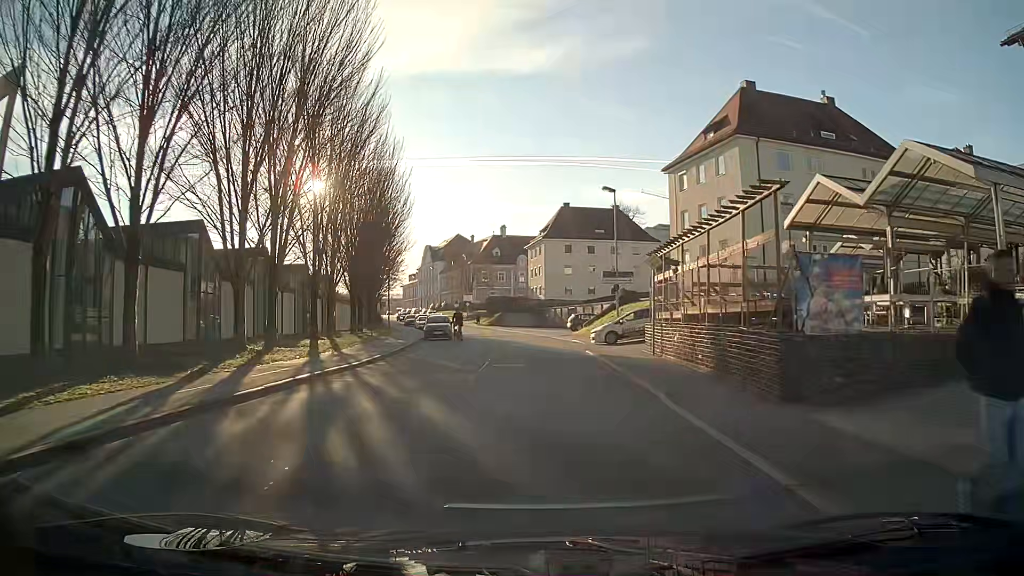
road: tertiary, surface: asphalt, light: Day
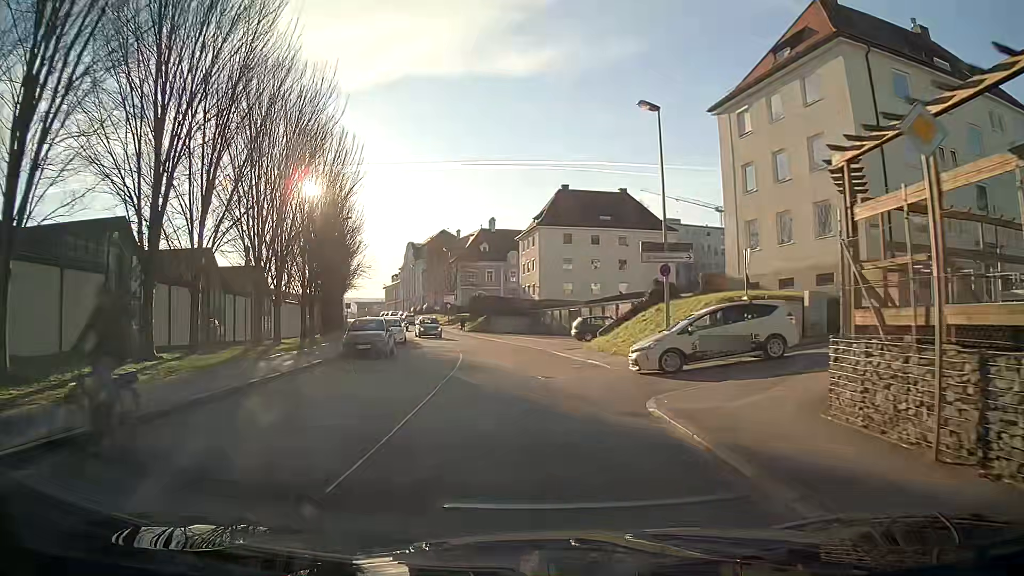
(0.0, +16.0) m; 0°
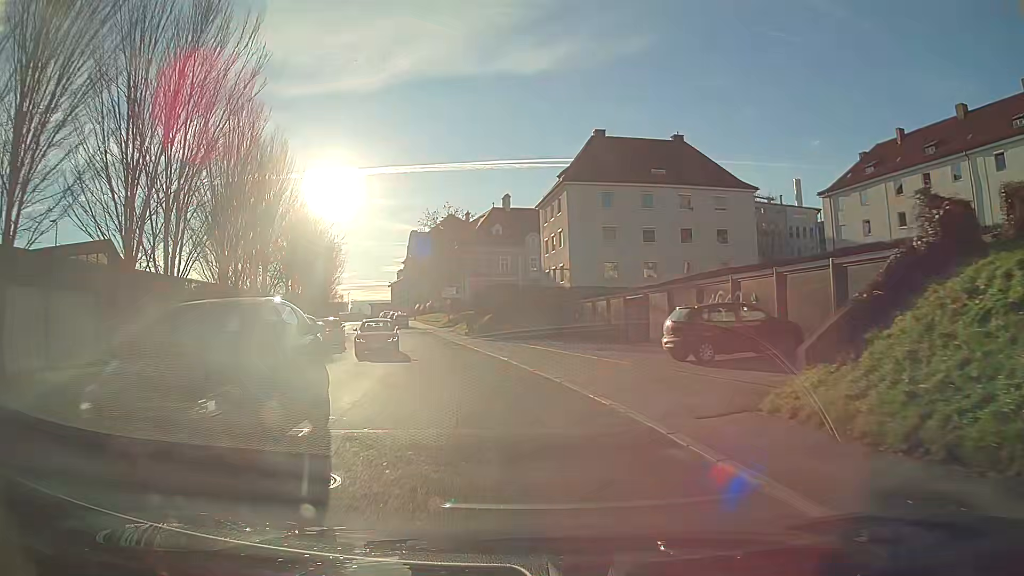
(-0.4, +23.1) m; -3°
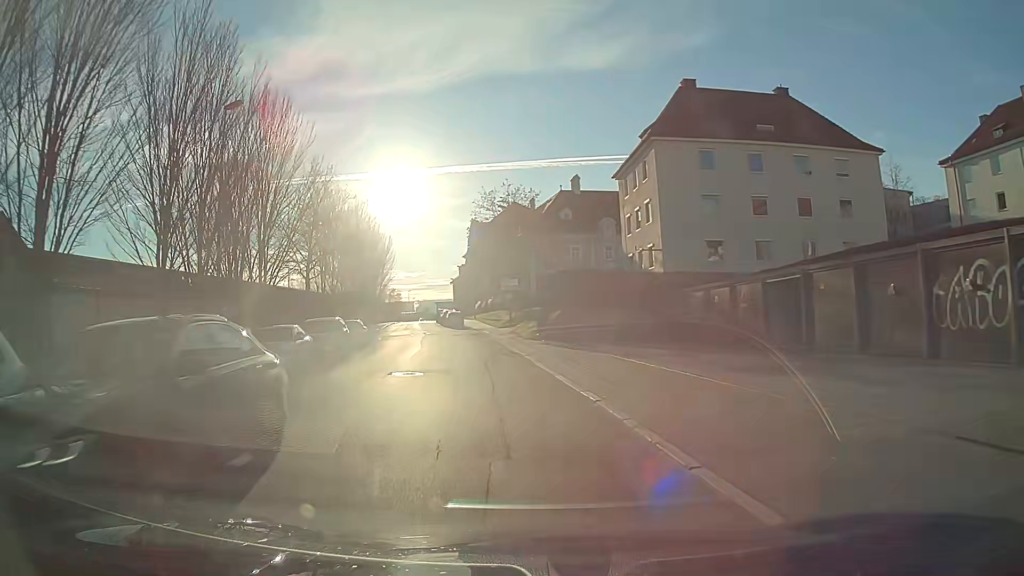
(-0.4, +12.1) m; -5°
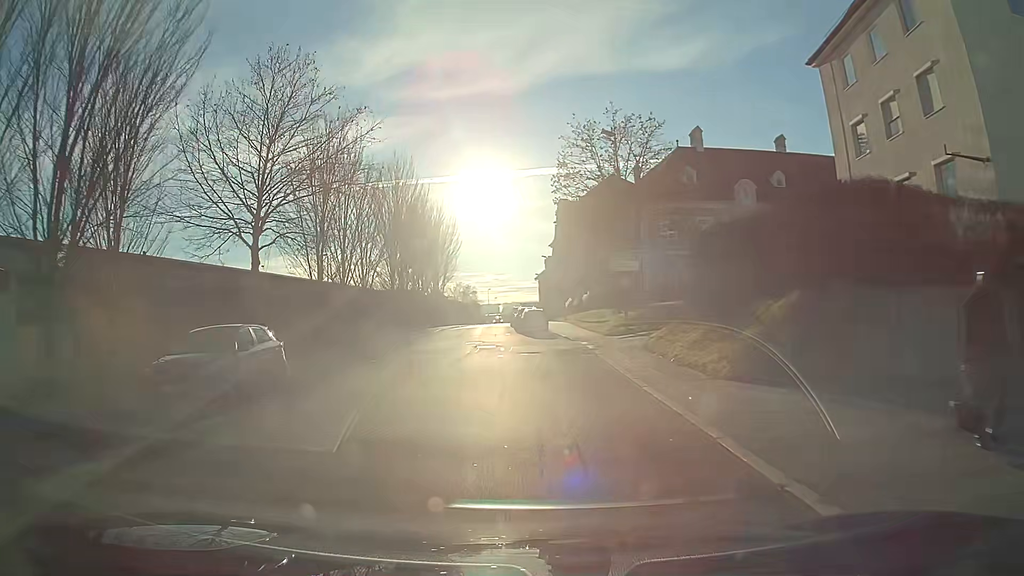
(-1.8, +24.1) m; -7°
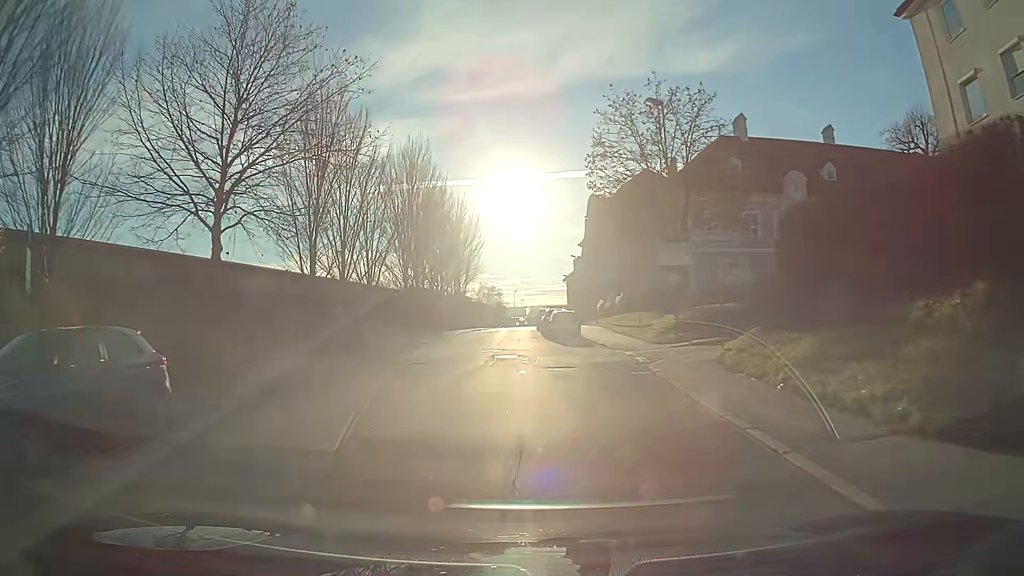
(-0.1, +6.0) m; -2°
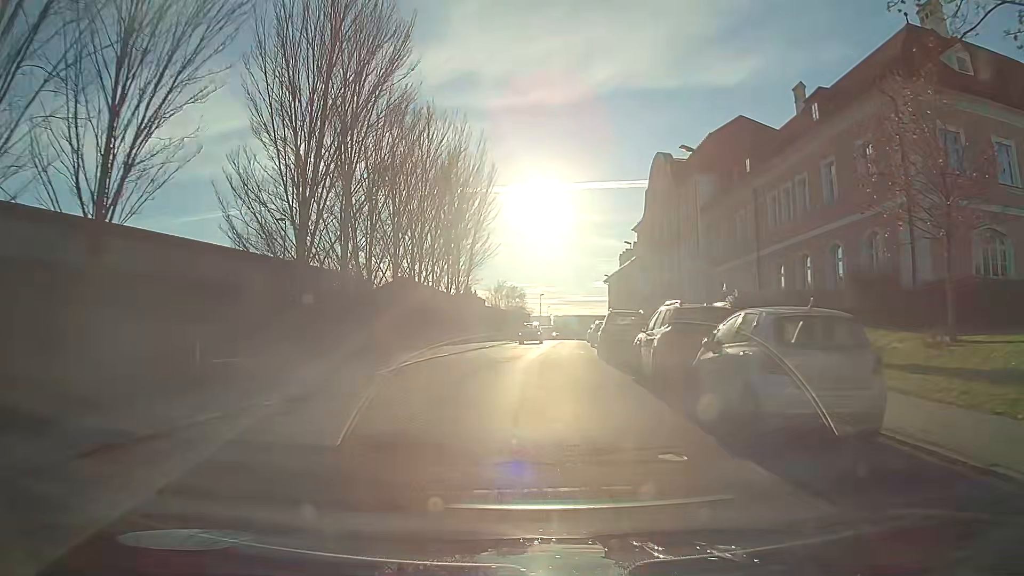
(-0.8, +29.9) m; -2°
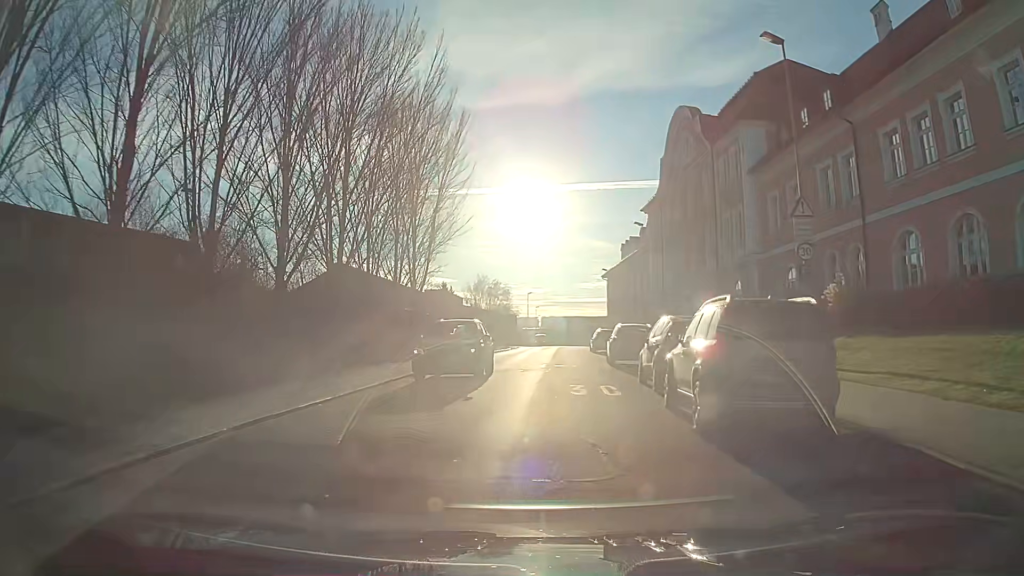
(+0.1, +14.8) m; +1°
(0, +10) (0, +20) (+1, +30) (+1, +40) (+2, +50) (+3, +60) (+4, +70) (+5, +80) (+5, +90) (+6, +100) m
